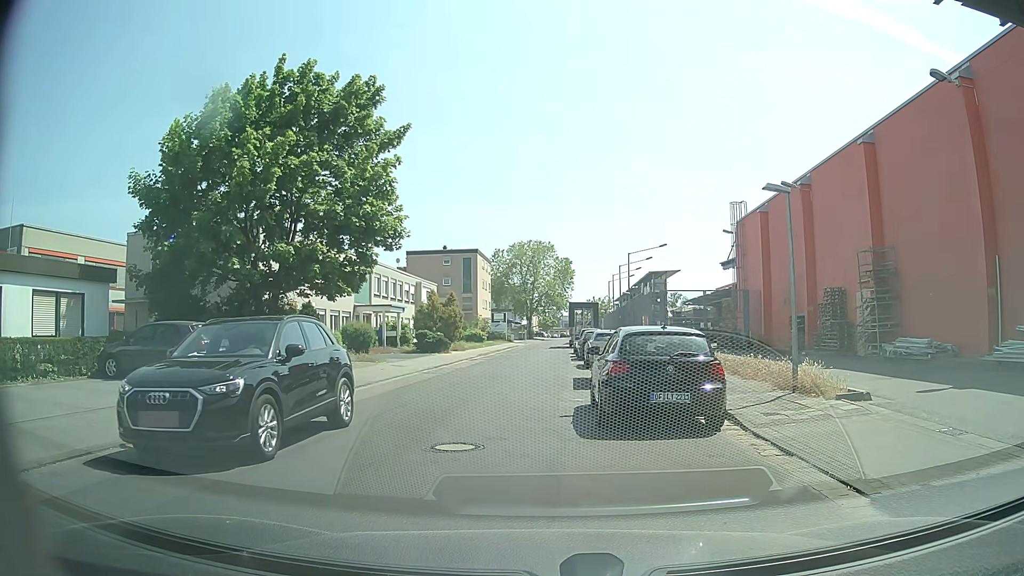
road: residential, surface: asphalt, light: Day
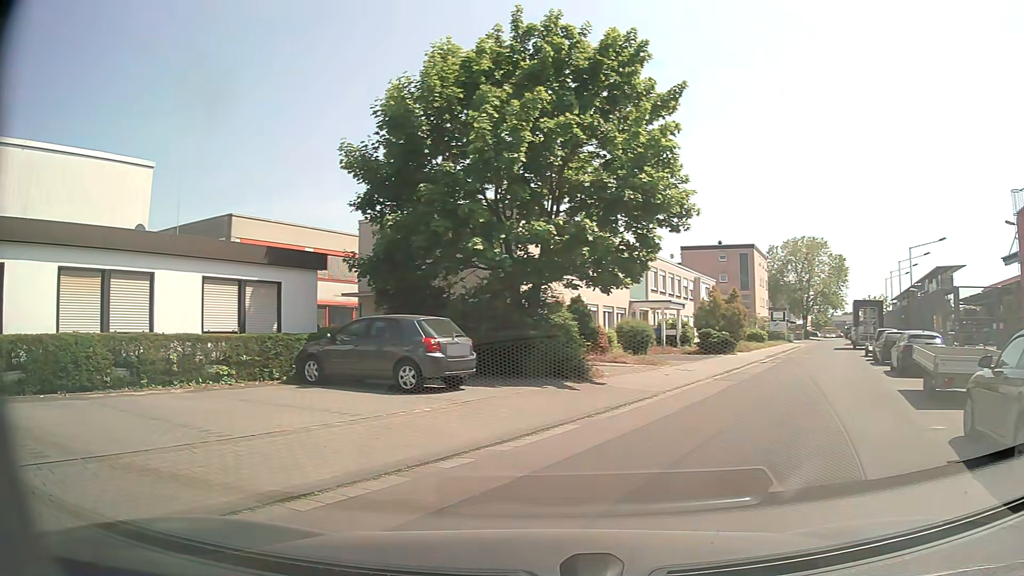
(-0.6, +3.9) m; -25°
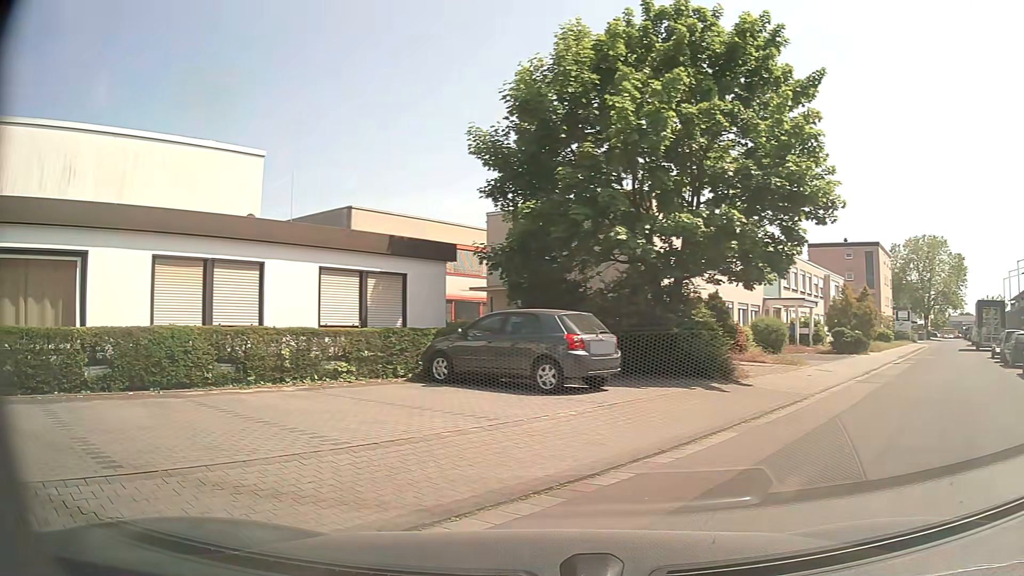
(-0.1, +1.0) m; -12°
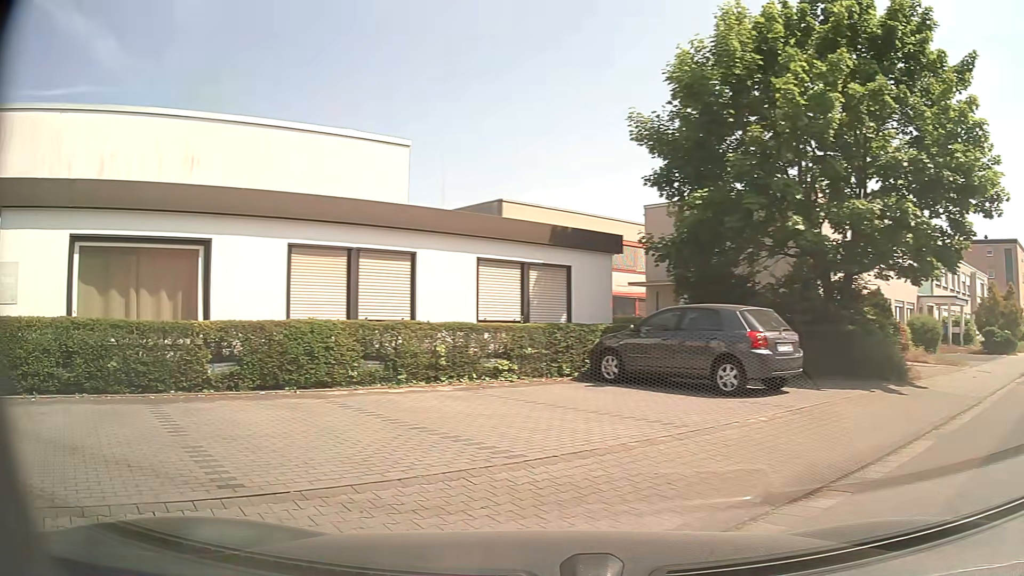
(-0.1, +1.0) m; -13°
